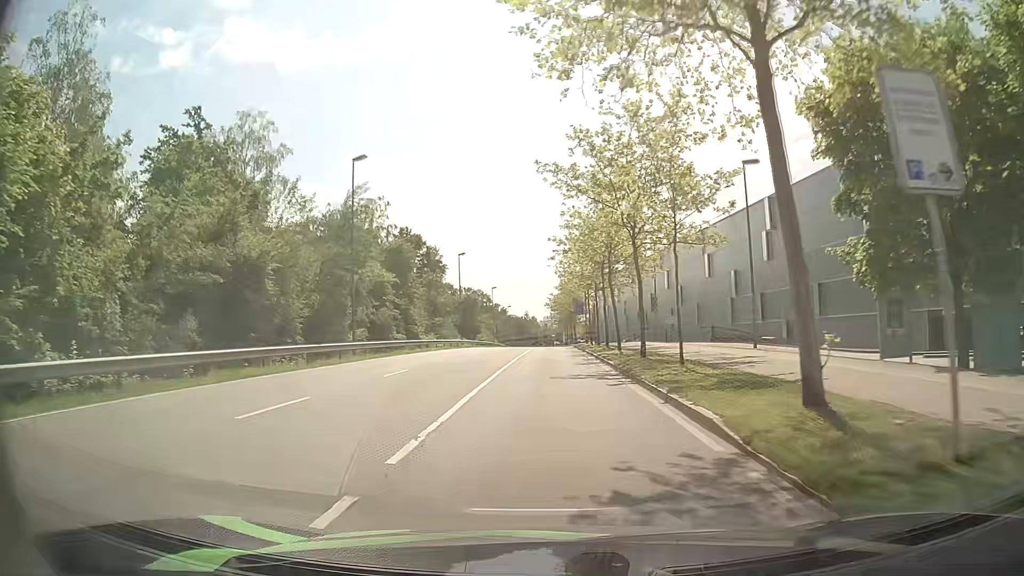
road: secondary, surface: asphalt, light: Day
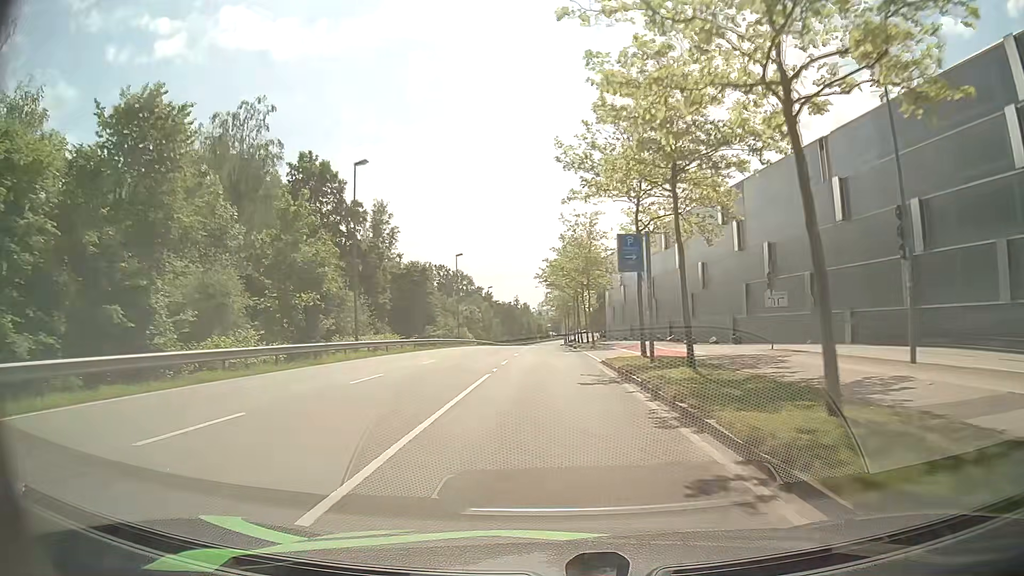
(+0.3, +38.8) m; 0°
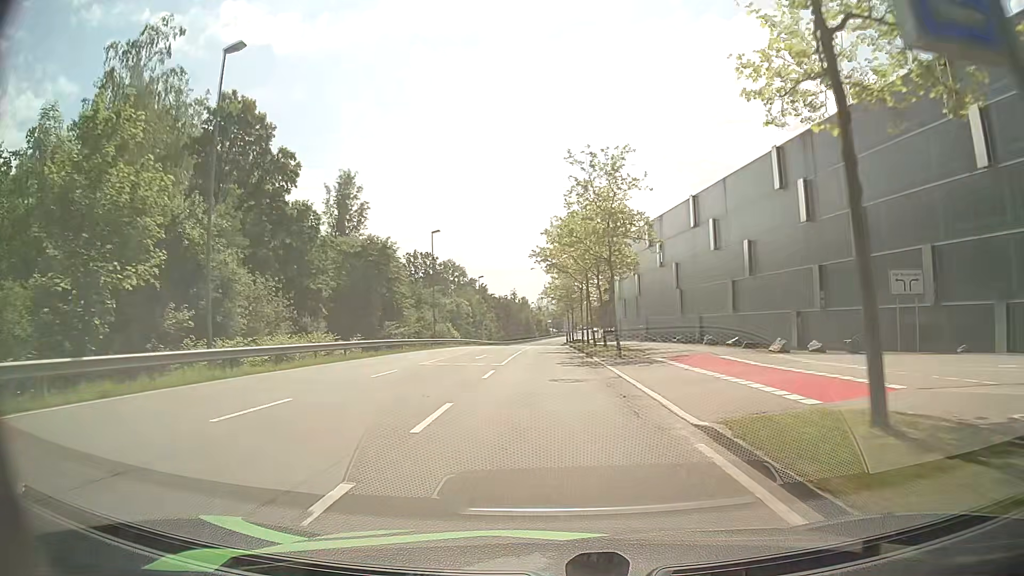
(0.0, +16.0) m; 0°
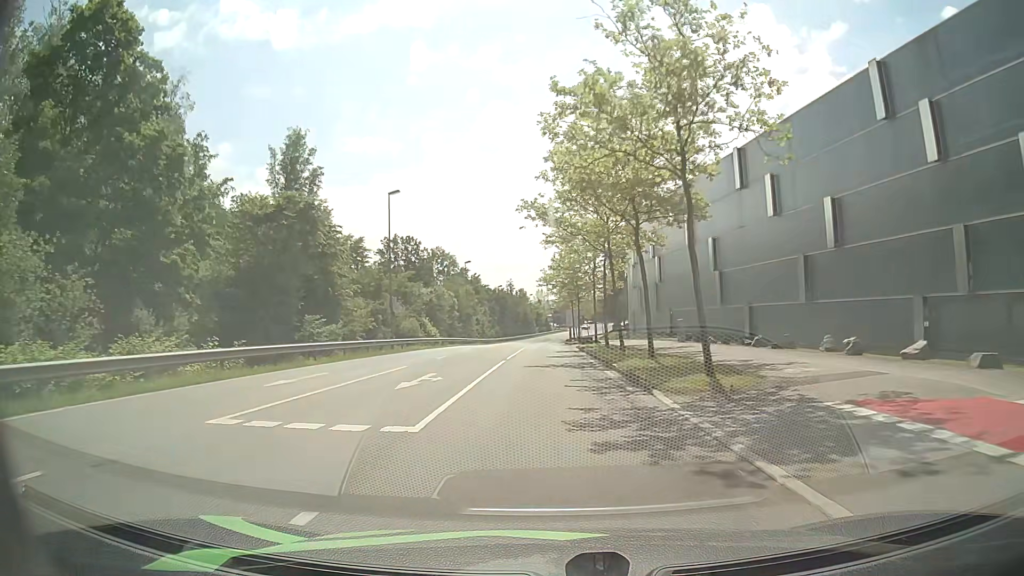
(0.0, +16.2) m; 0°
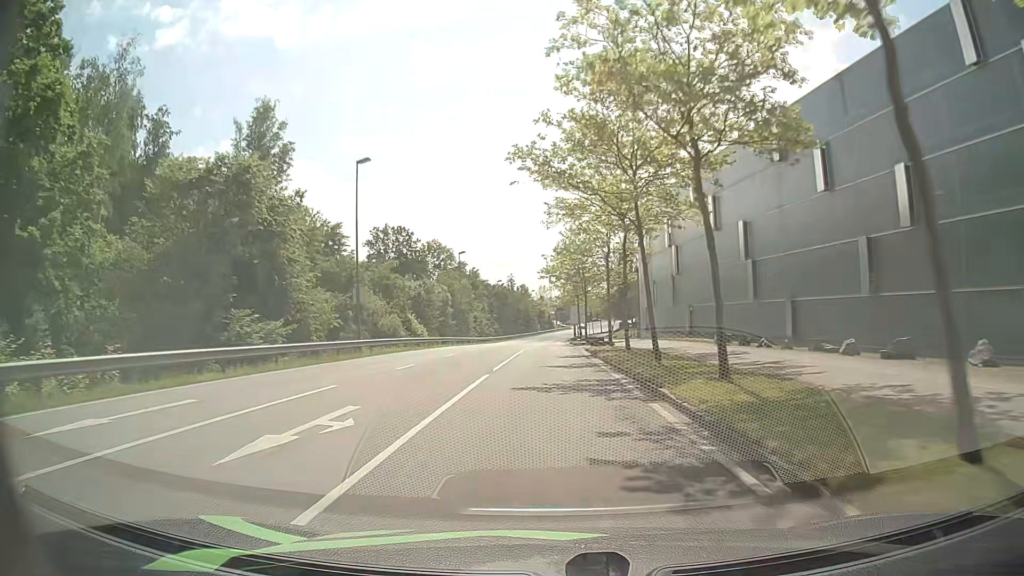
(-0.1, +8.1) m; -1°
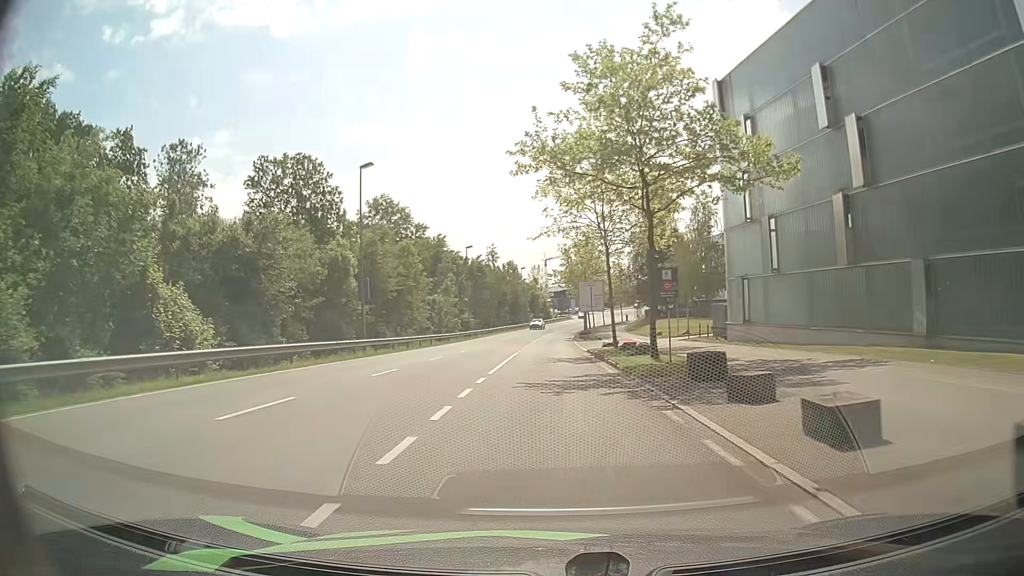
(0.0, +38.6) m; 0°
